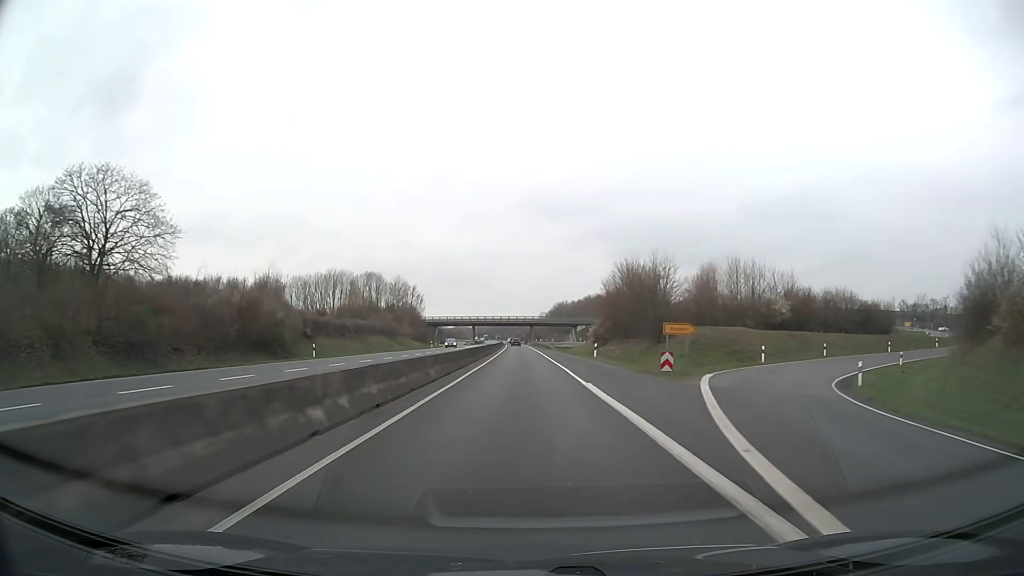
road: trunk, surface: asphalt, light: Day
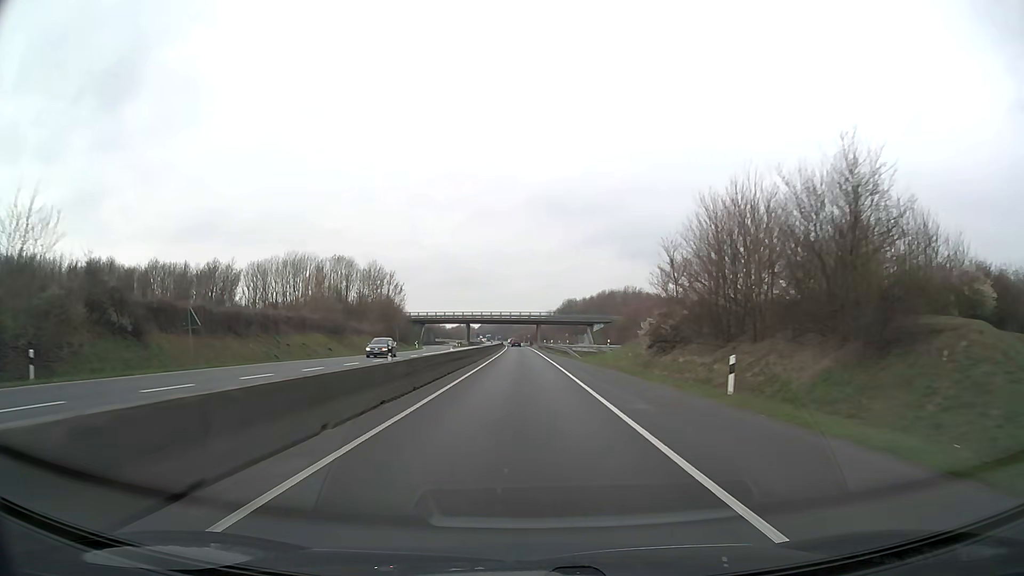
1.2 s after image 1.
(-0.1, +31.6) m; 0°
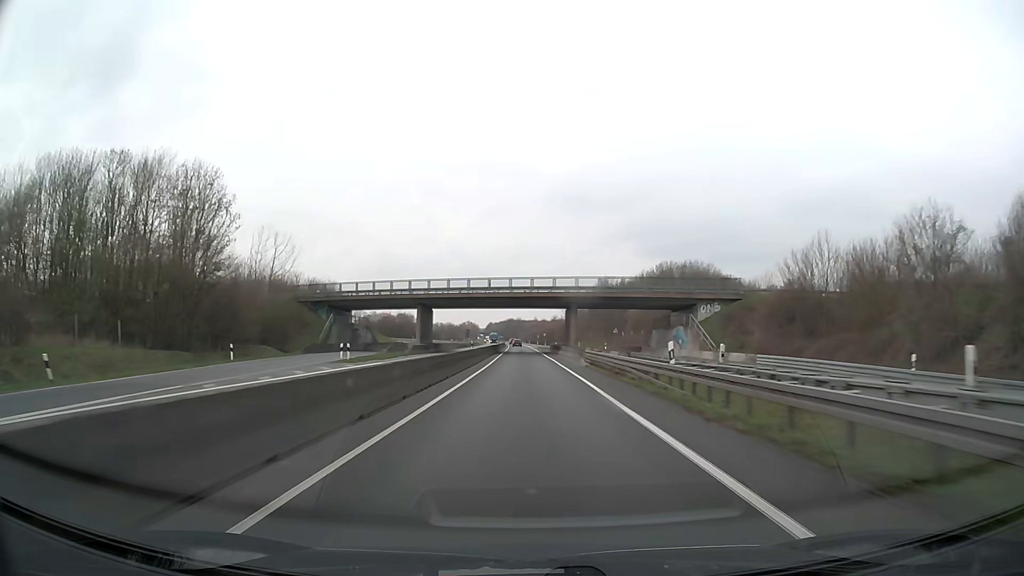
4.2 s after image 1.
(-0.9, +79.1) m; -1°
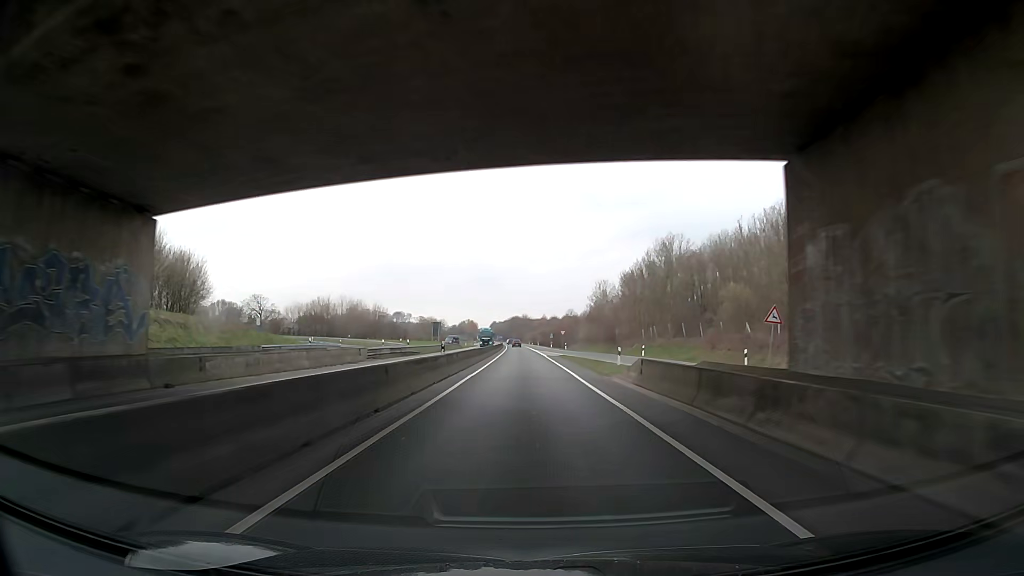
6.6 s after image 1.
(-0.4, +63.3) m; -1°
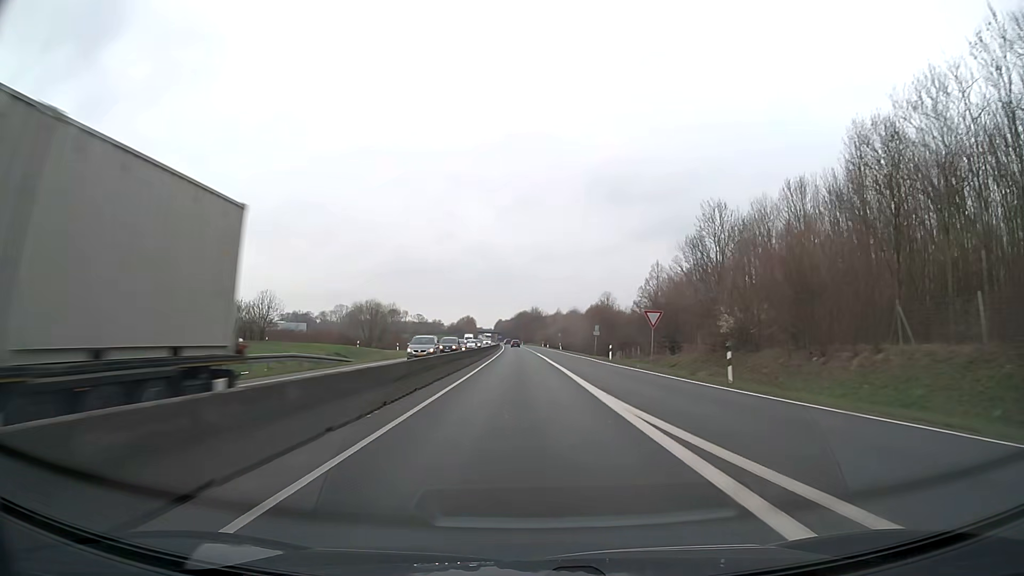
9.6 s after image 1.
(-0.5, +79.1) m; -1°
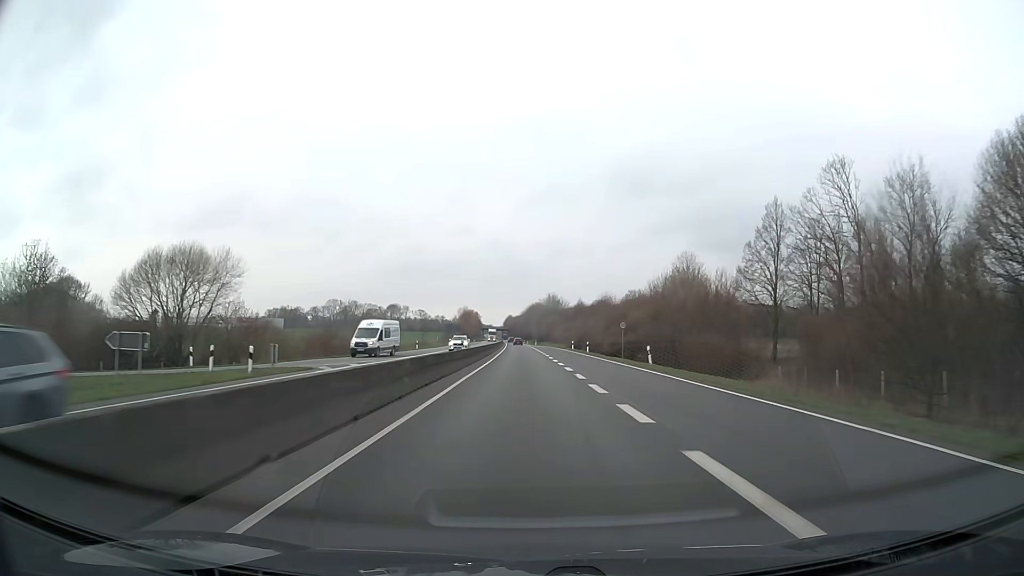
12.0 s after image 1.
(-0.7, +63.2) m; -1°
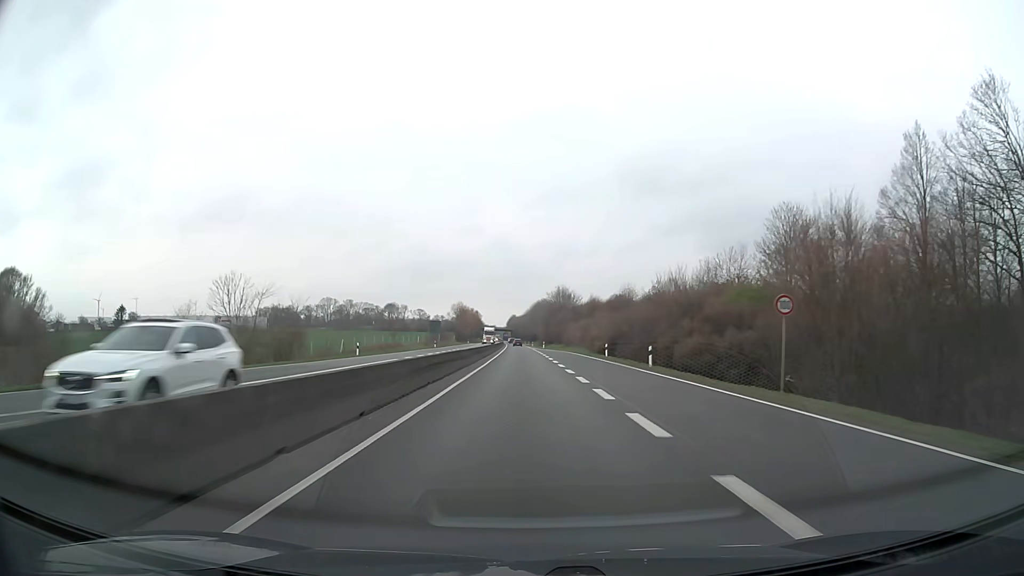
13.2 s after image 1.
(-0.1, +31.6) m; 0°
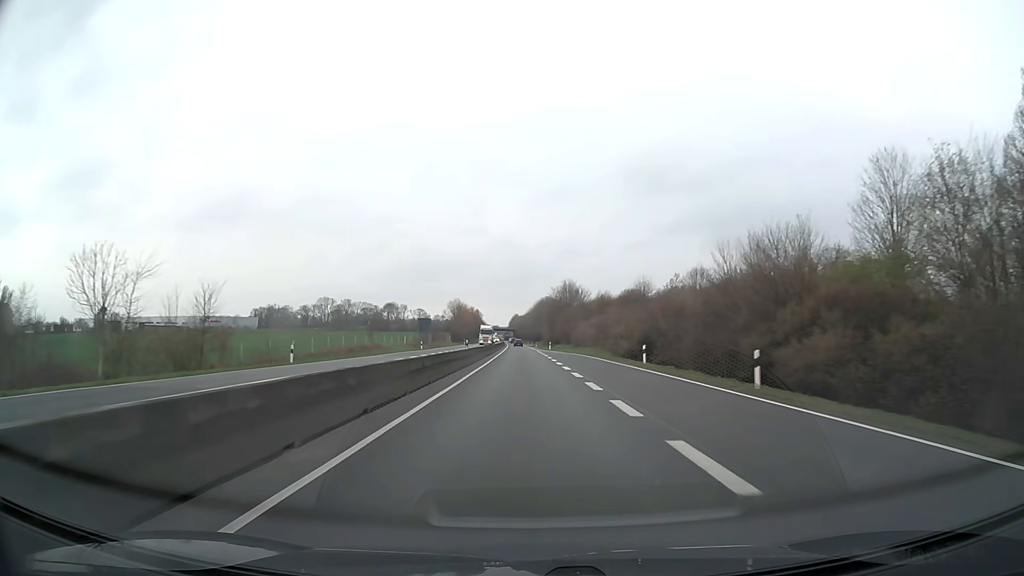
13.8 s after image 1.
(0.0, +15.8) m; 0°
(0, +10) (0, +20) (0, +30) (0, +40) (0, +50) (0, +60) (-1, +70) (-1, +80) (-1, +90) (-1, +100) m
